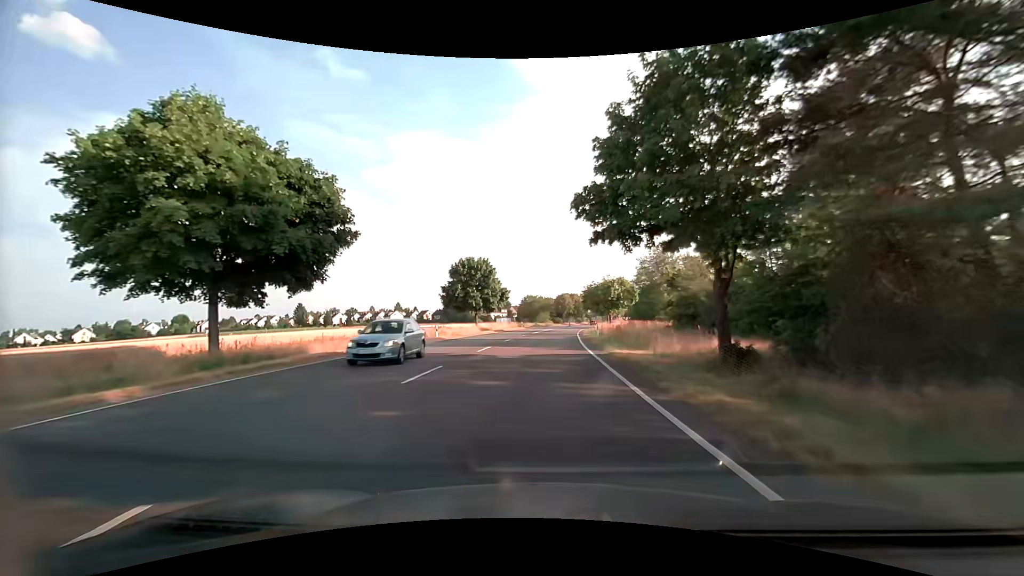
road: secondary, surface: asphalt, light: Day
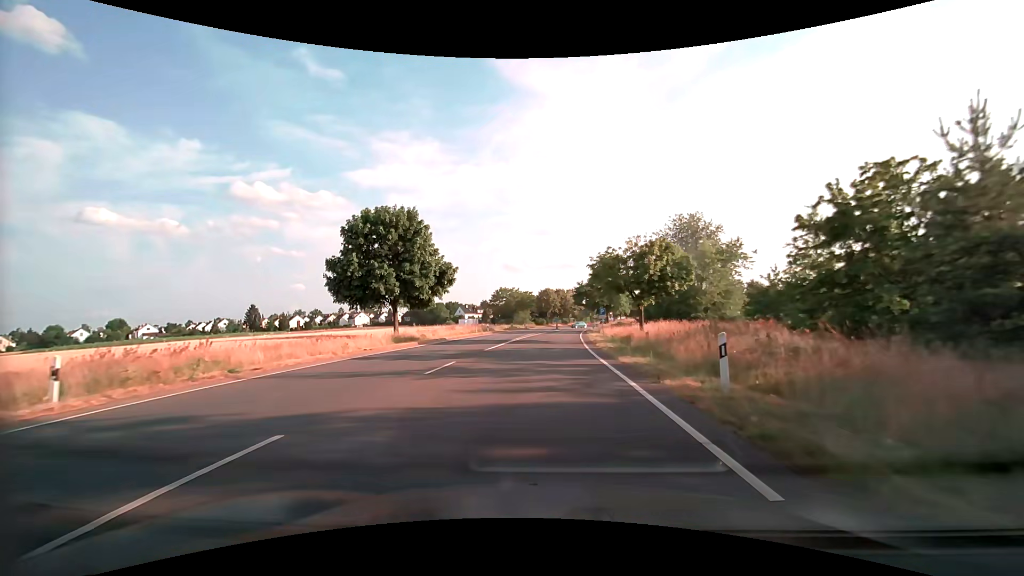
(+0.6, +30.8) m; +2°
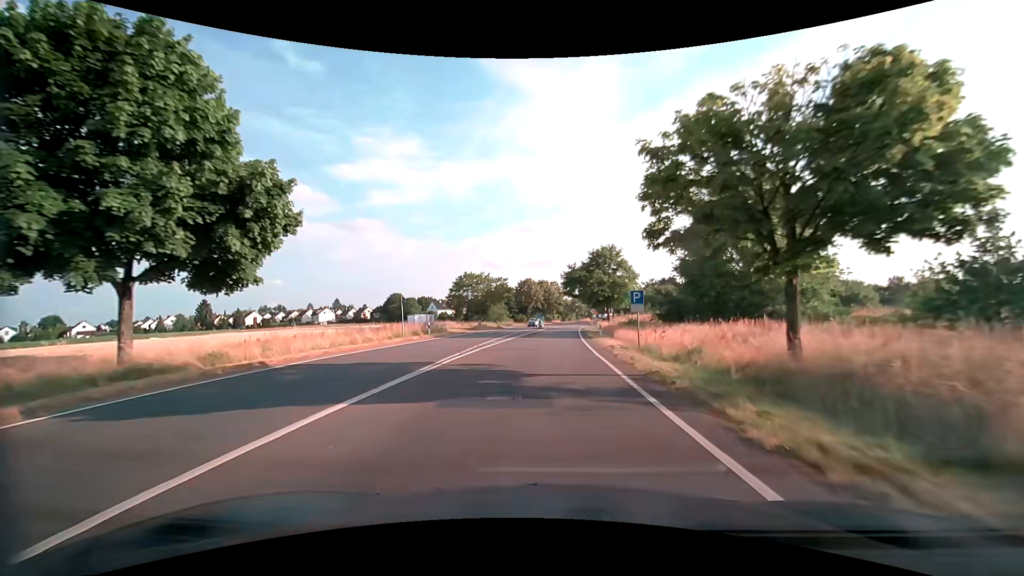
(+0.4, +23.3) m; +2°
(0, +10) (0, +20) (0, +30) (+1, +40) (+1, +50) (+2, +60) (+3, +70) (+4, +80) (+5, +90) (+6, +100) m
